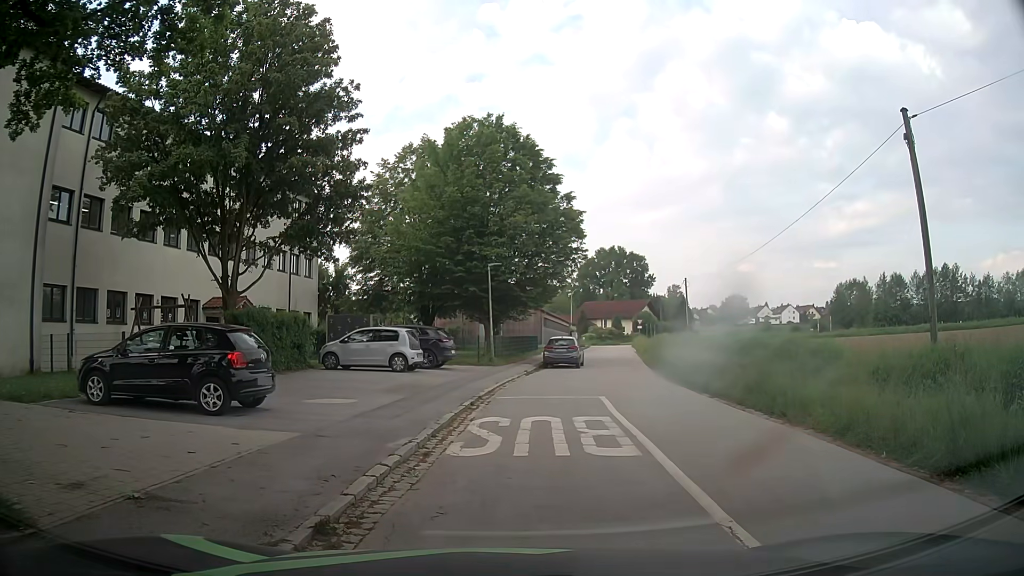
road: residential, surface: asphalt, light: Day
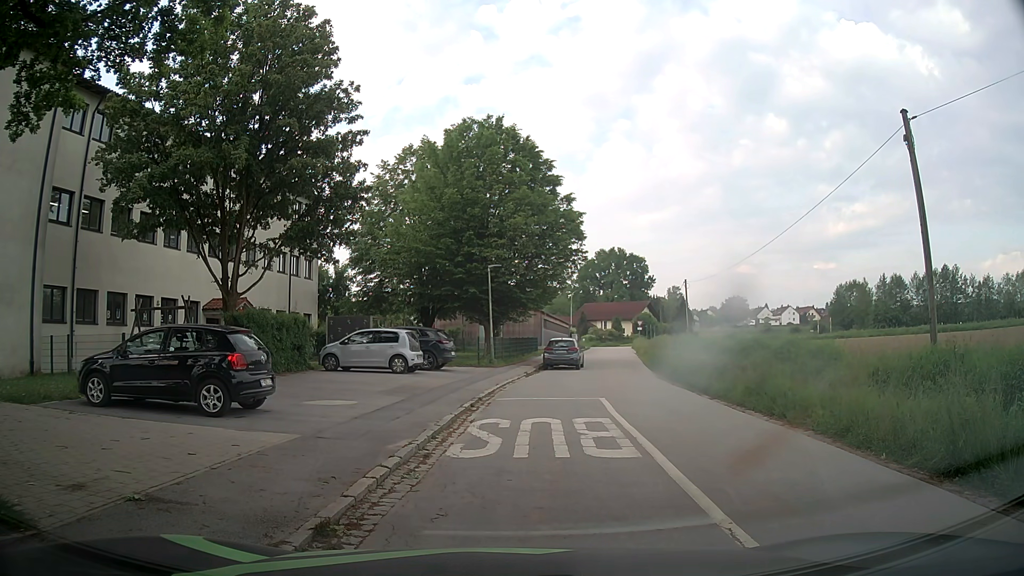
(0.0, +0.1) m; 0°
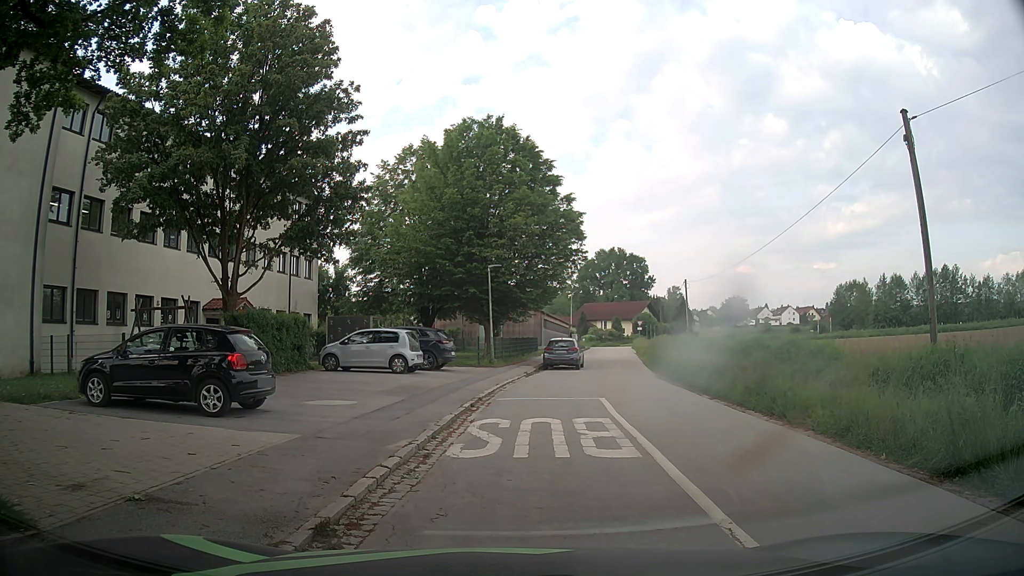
(0.0, 0.0) m; 0°
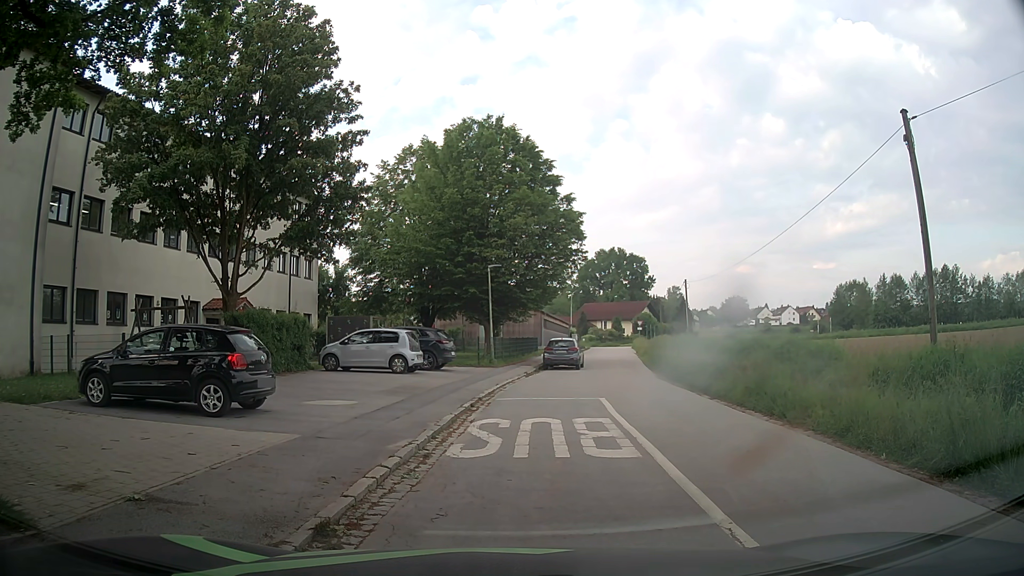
(0.0, 0.0) m; 0°
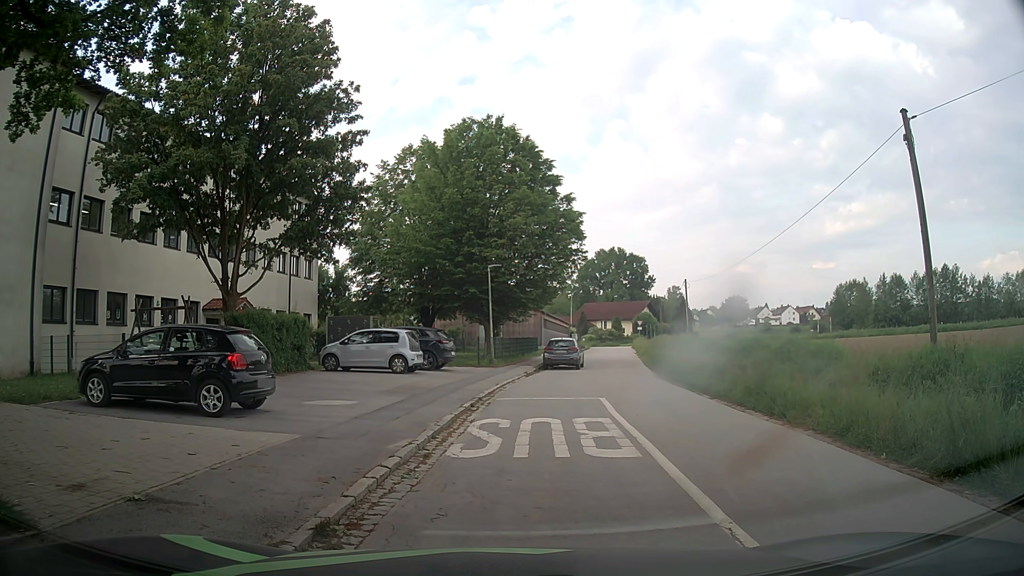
(0.0, 0.0) m; 0°
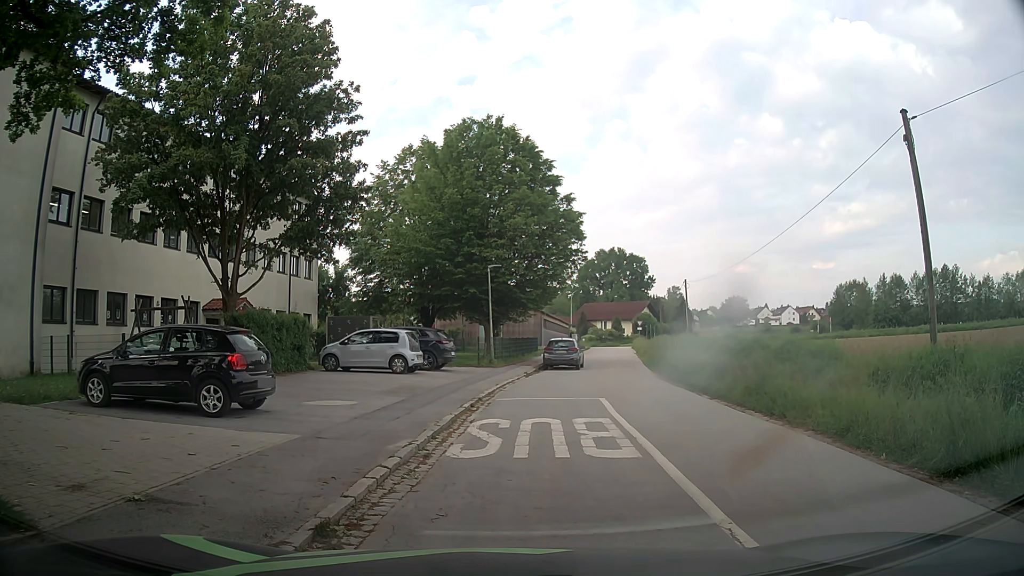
(0.0, 0.0) m; 0°
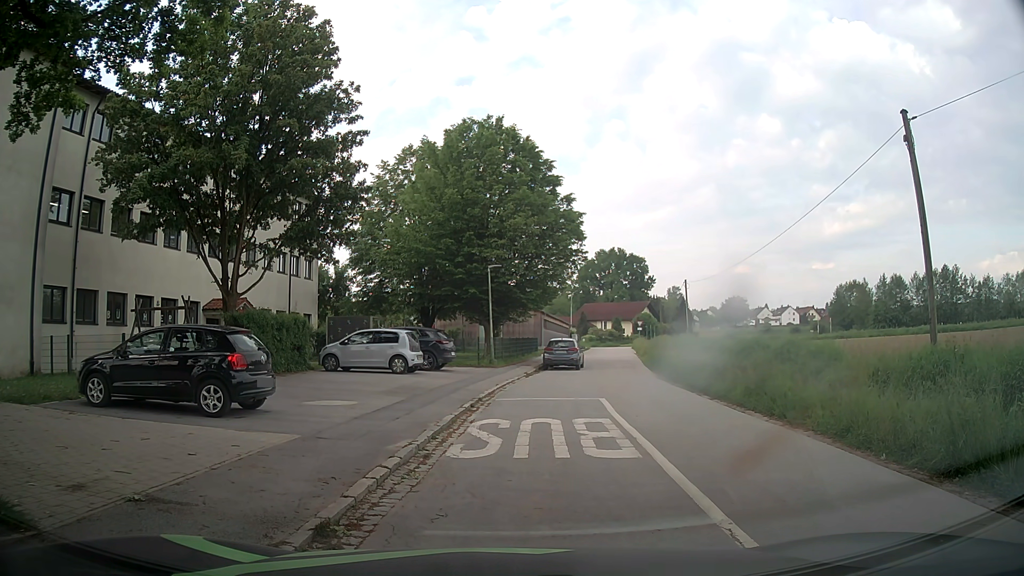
(0.0, 0.0) m; 0°
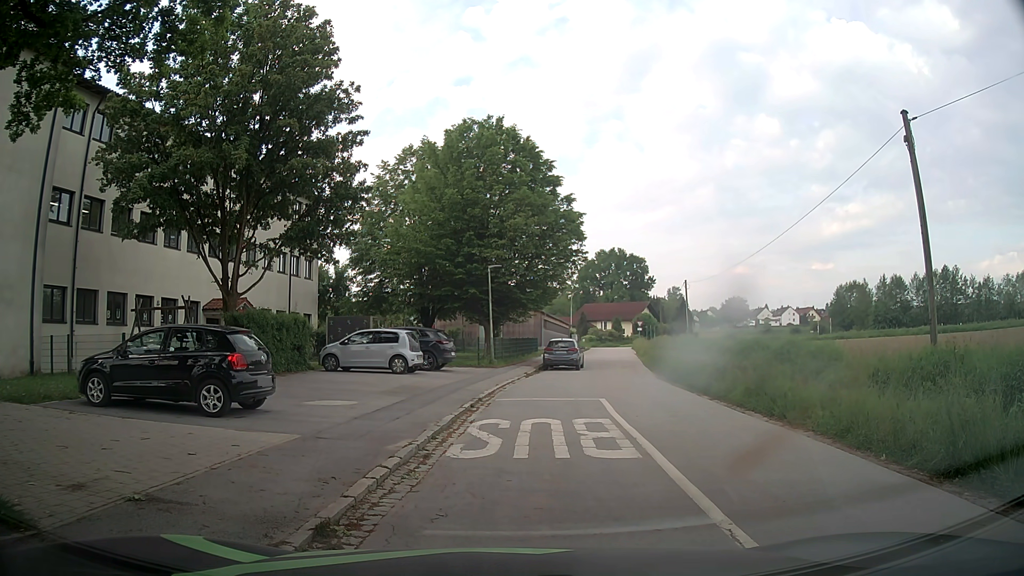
(0.0, 0.0) m; 0°
